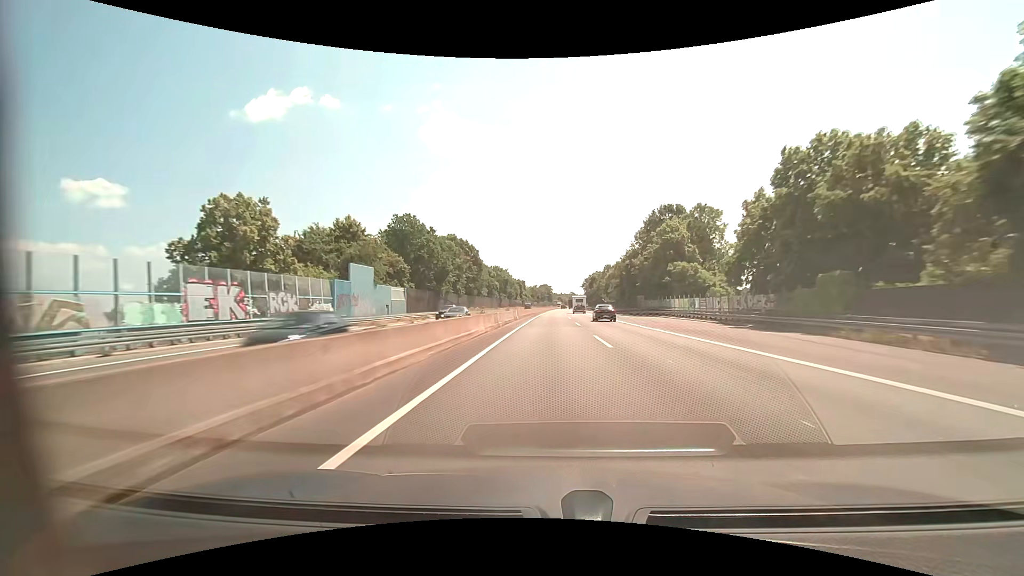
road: motorway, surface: asphalt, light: Day
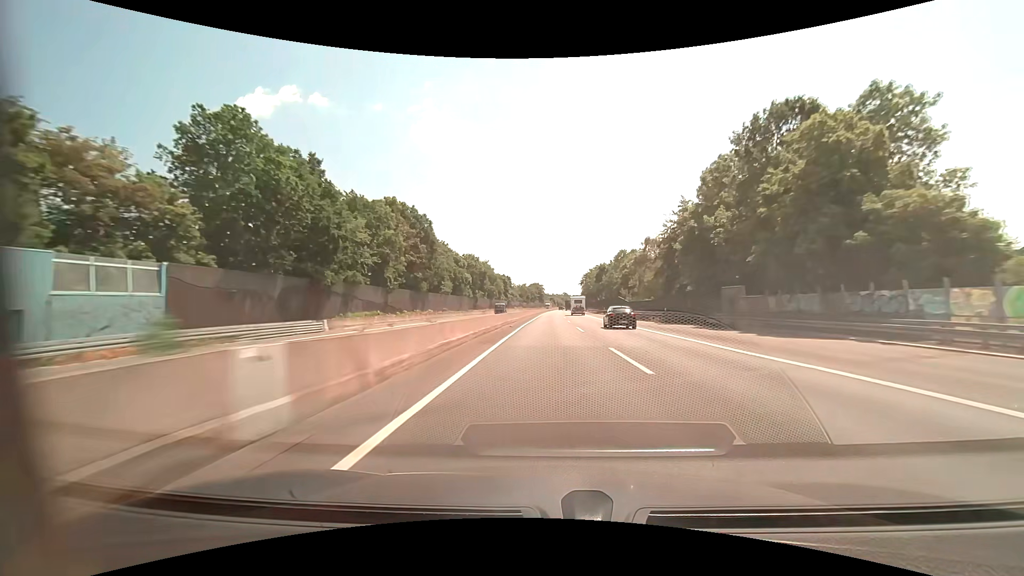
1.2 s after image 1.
(+0.2, +41.5) m; +1°
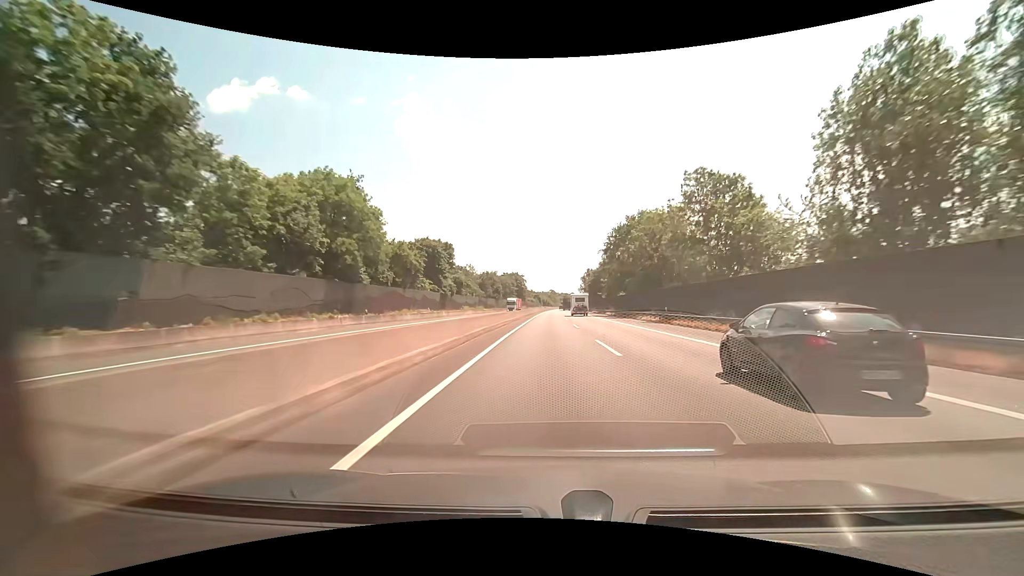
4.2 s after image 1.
(+1.2, +103.7) m; +2°
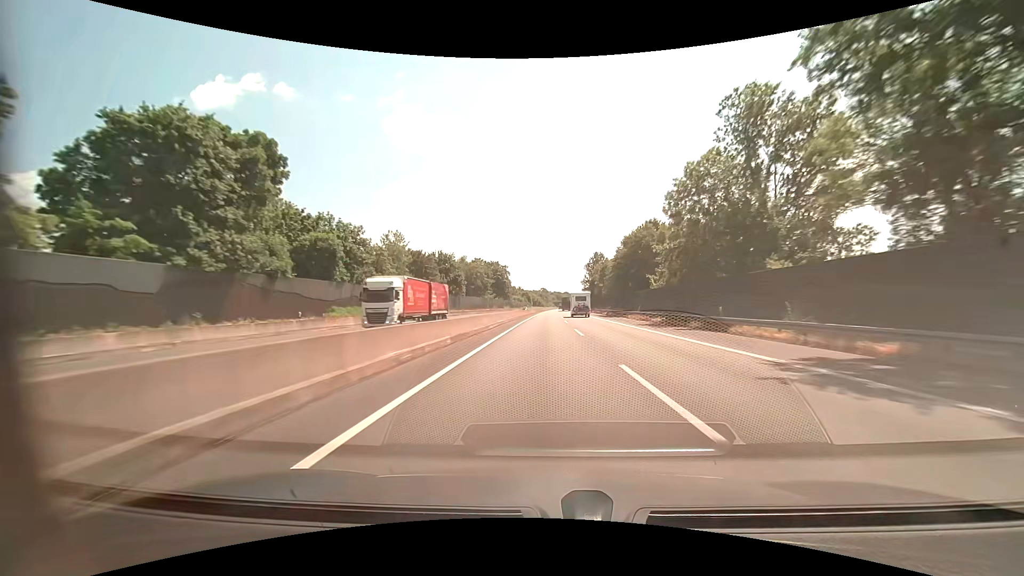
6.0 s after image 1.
(+0.6, +62.2) m; +1°
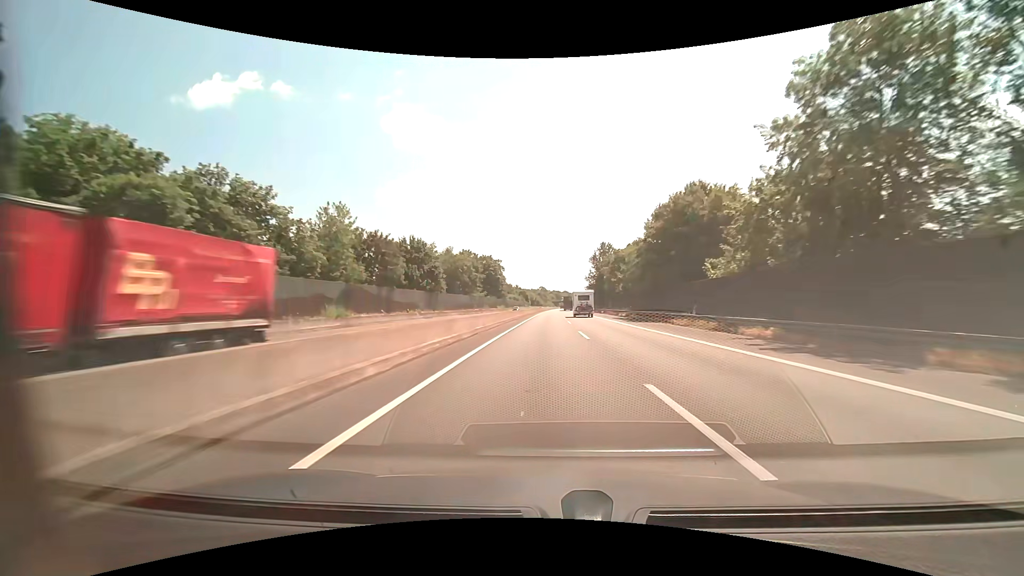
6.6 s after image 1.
(0.0, +20.7) m; 0°
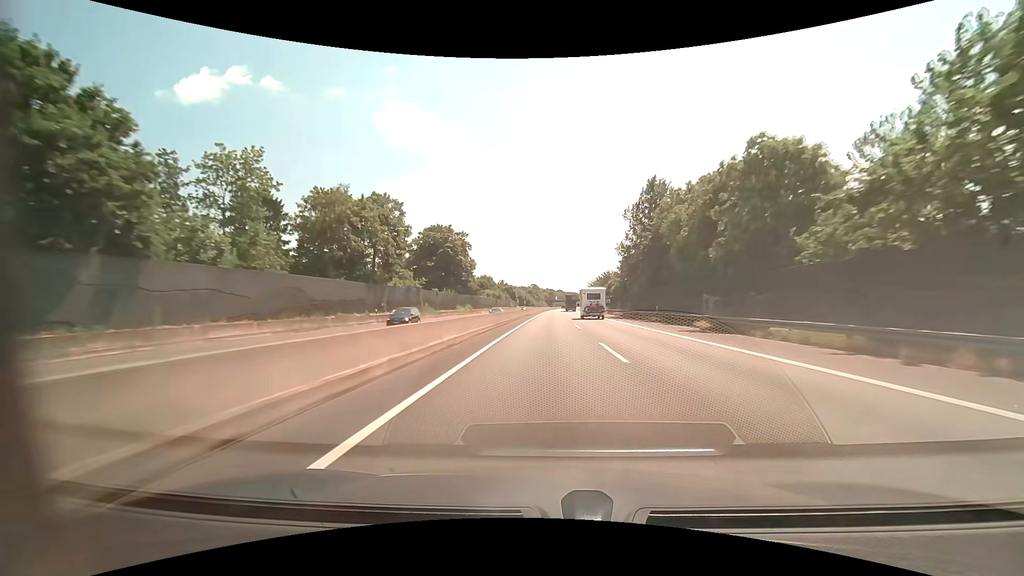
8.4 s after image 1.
(+0.5, +62.2) m; +1°
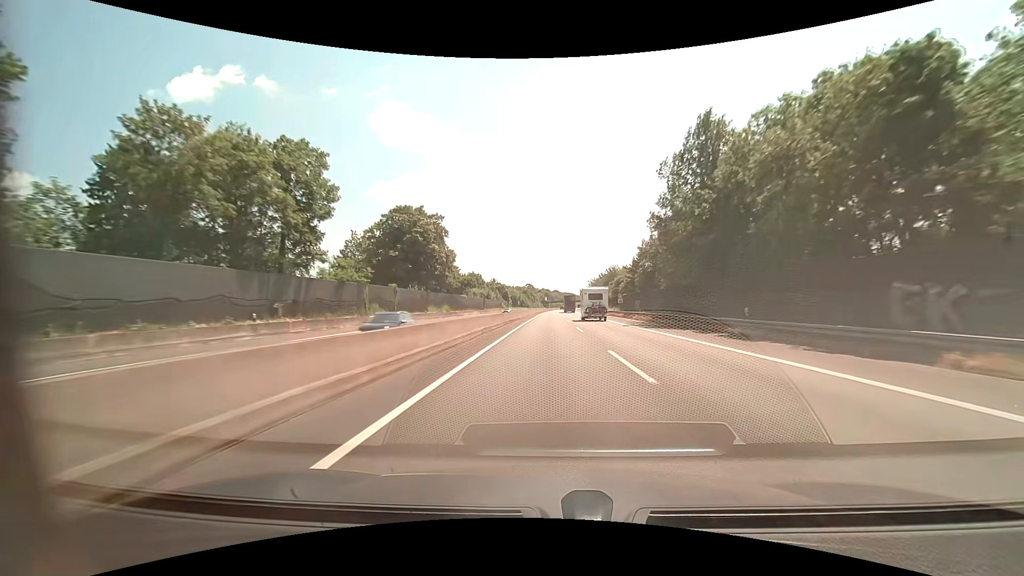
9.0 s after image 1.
(+0.1, +20.7) m; 0°
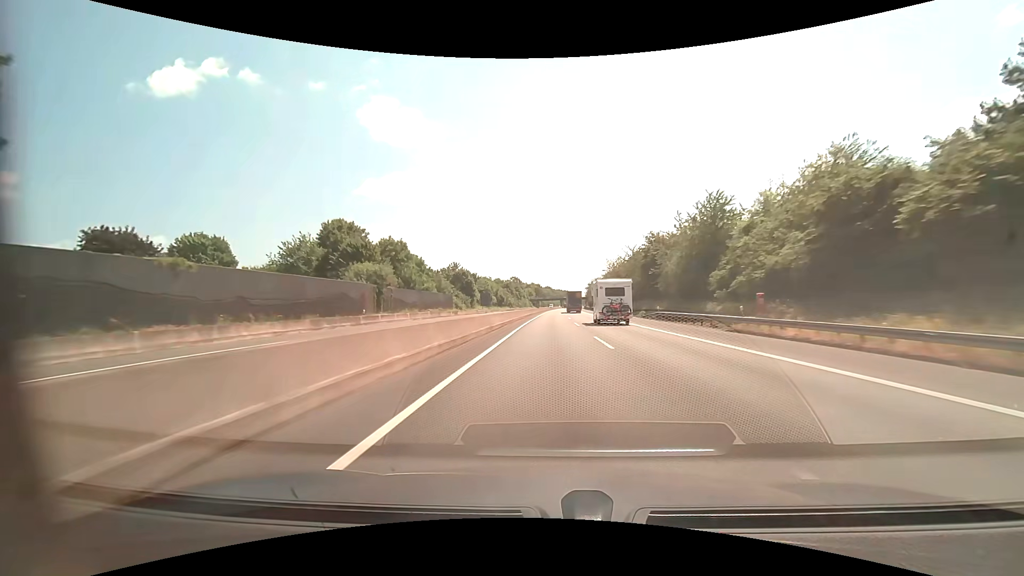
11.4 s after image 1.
(+0.8, +82.7) m; +1°
(0, +10) (0, +20) (0, +30) (0, +40) (0, +50) (0, +60) (+1, +70) (+1, +80) (+1, +90) (+1, +100) m
